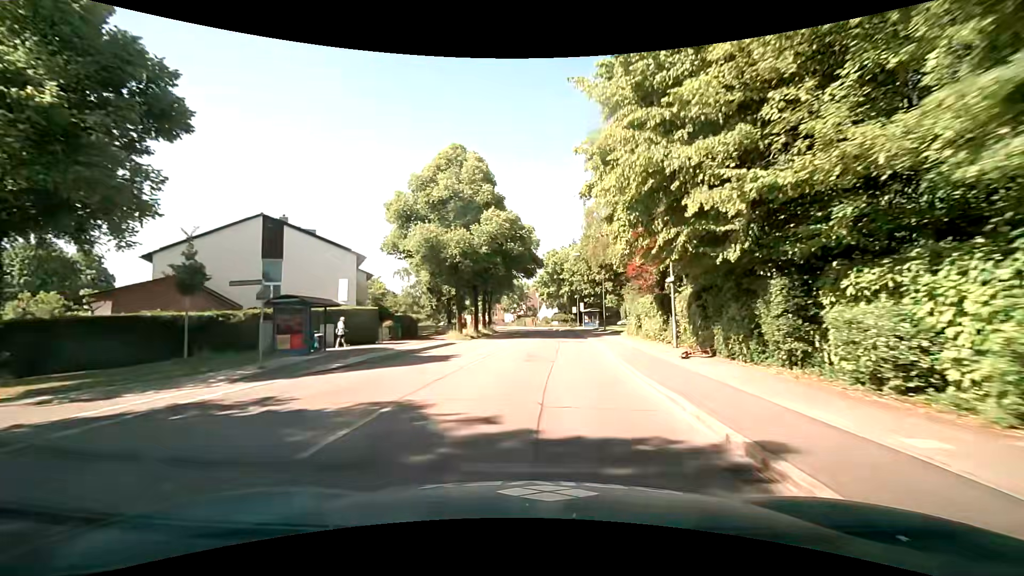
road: secondary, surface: asphalt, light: Day
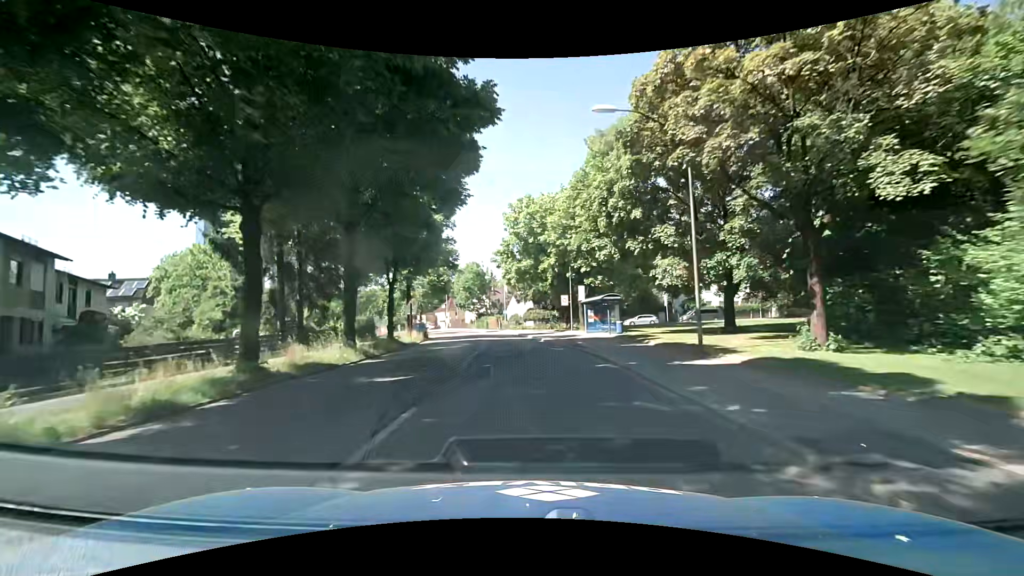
(+1.8, +35.7) m; +5°
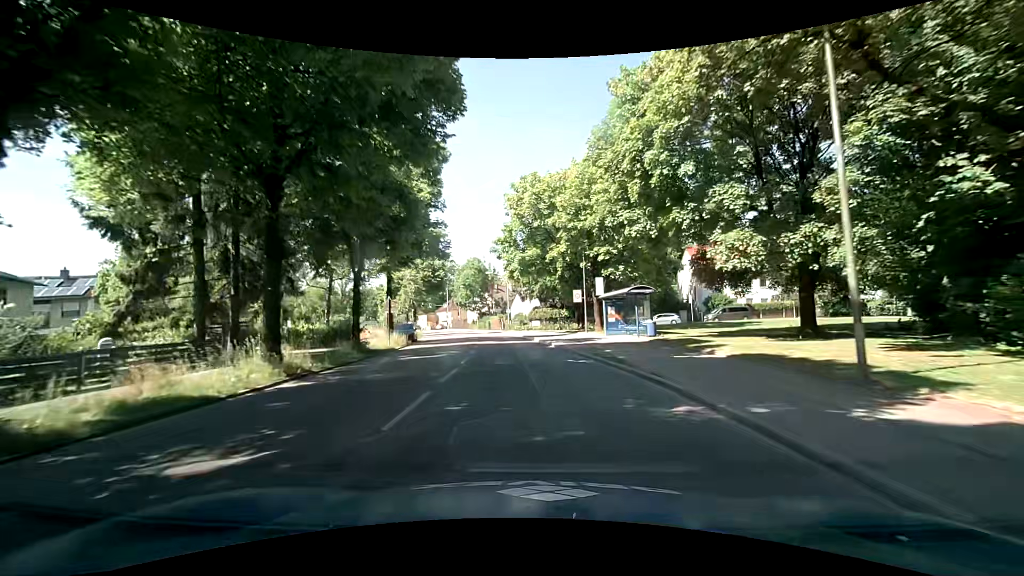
(-0.2, +7.2) m; -2°
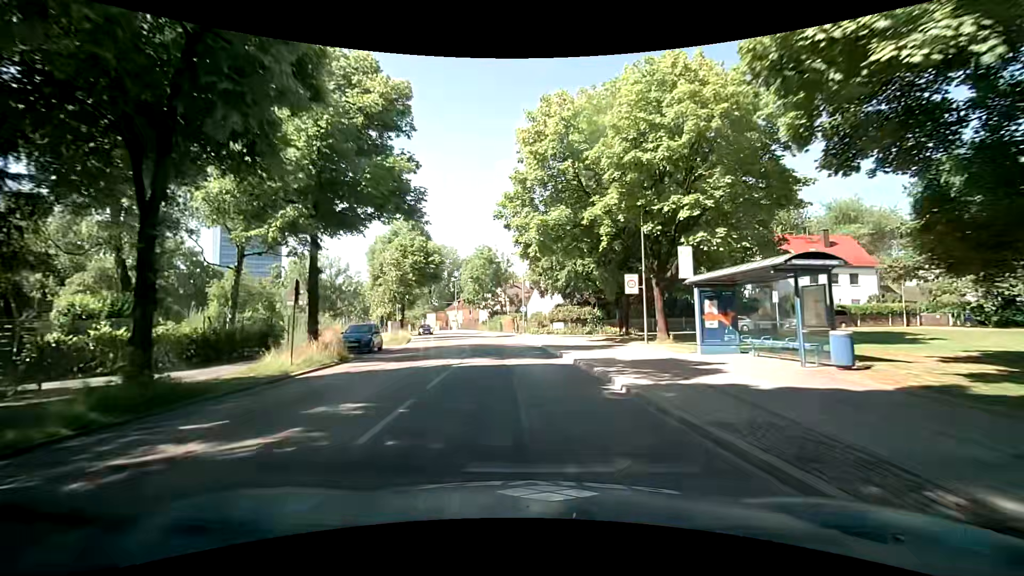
(-0.2, +14.4) m; -2°
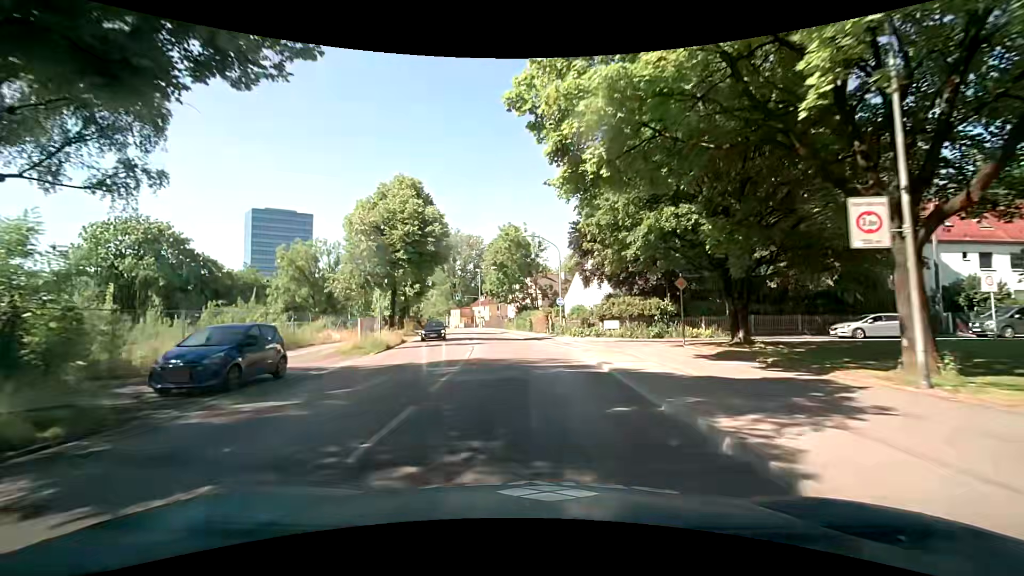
(-0.5, +14.4) m; -3°
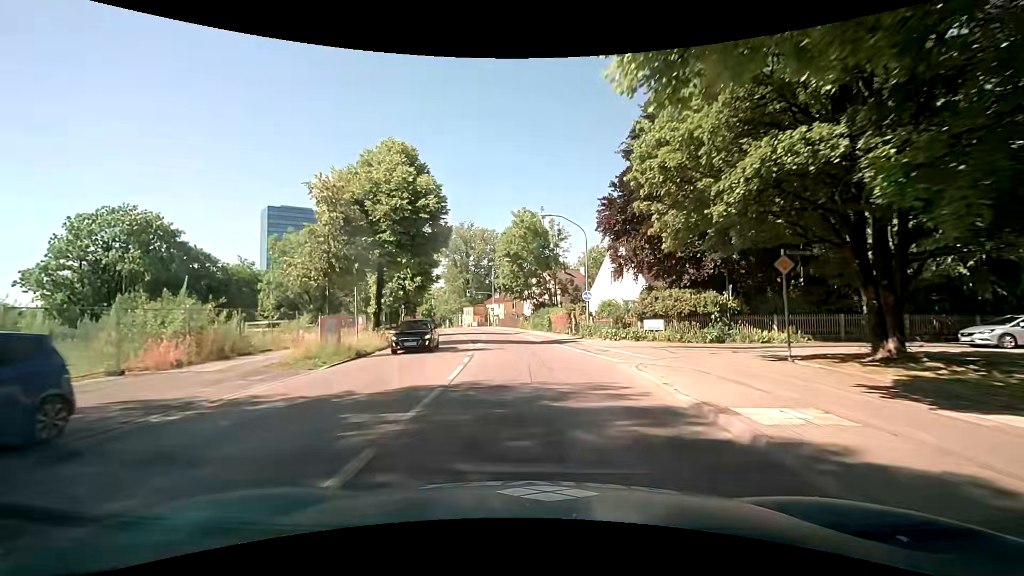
(-0.2, +7.2) m; -4°
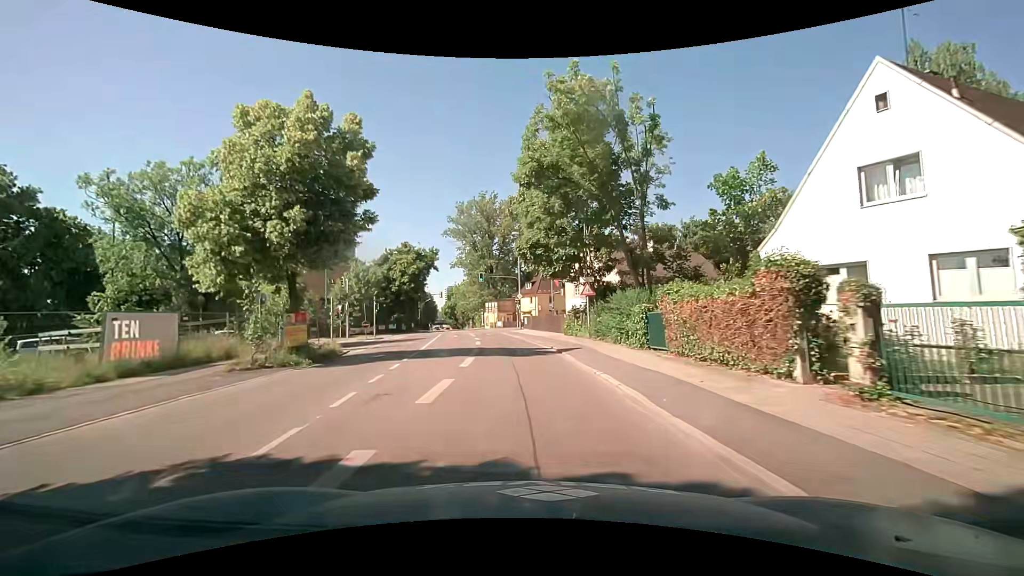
(-0.3, +29.0) m; -3°
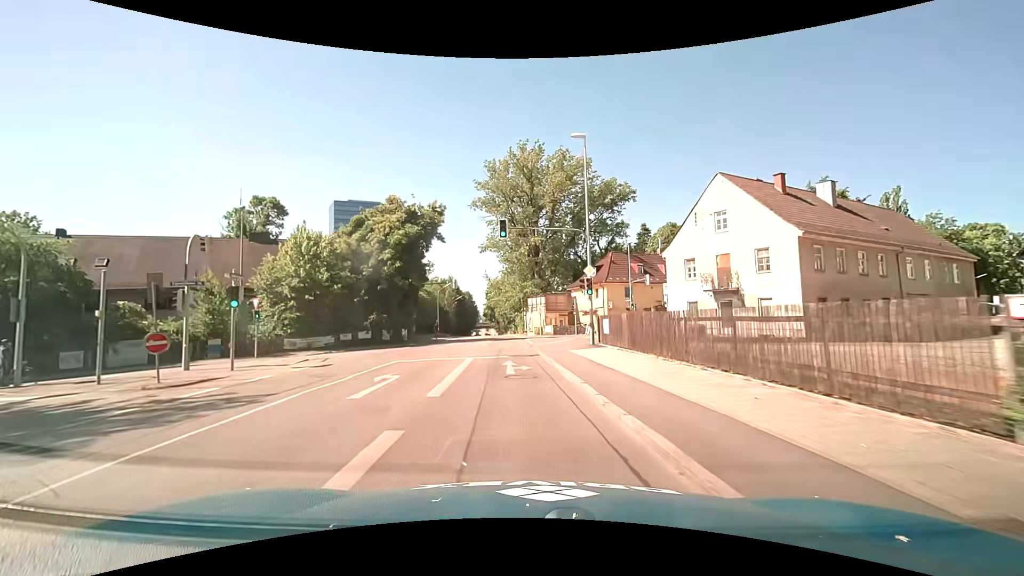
(-1.5, +29.3) m; -7°
(0, +10) (-1, +20) (-1, +30) (-1, +40) (-2, +50) (-2, +60) (-3, +70) (-4, +80) (-5, +90) (-7, +100) m
